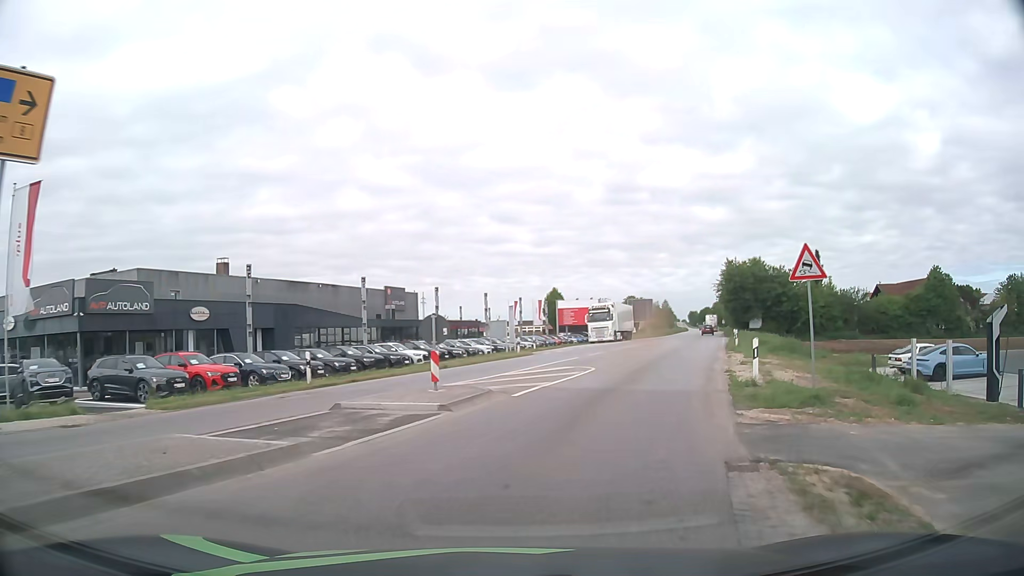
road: primary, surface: asphalt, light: Day
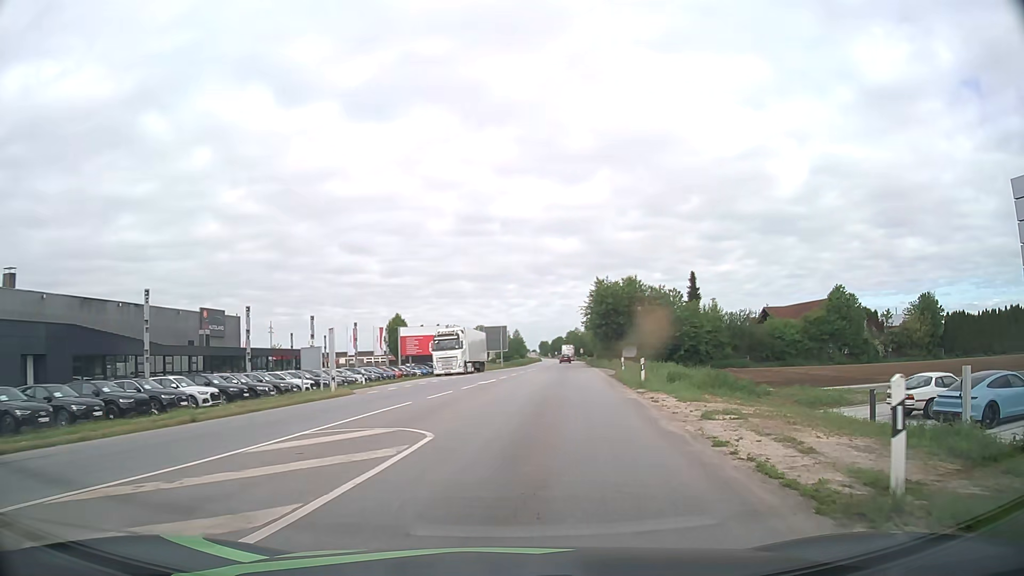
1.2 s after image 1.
(+1.2, +11.0) m; +13°
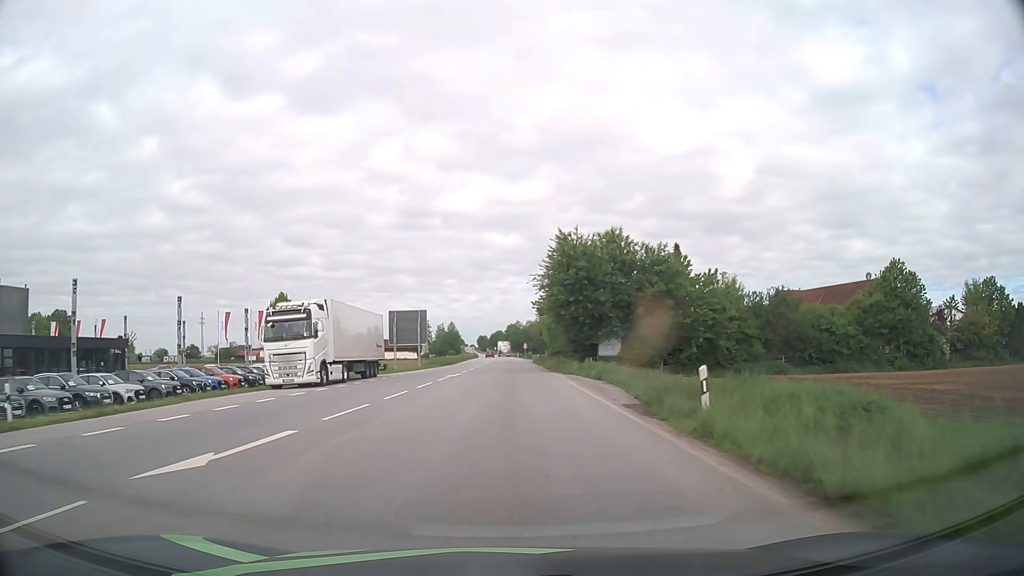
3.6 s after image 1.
(+2.4, +26.2) m; +6°
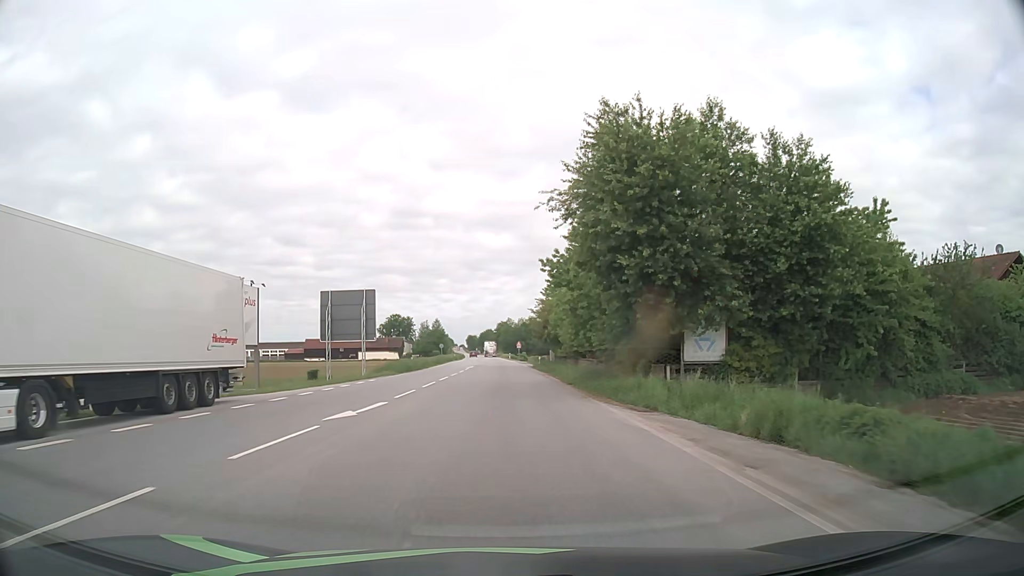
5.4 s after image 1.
(+0.2, +23.5) m; +1°
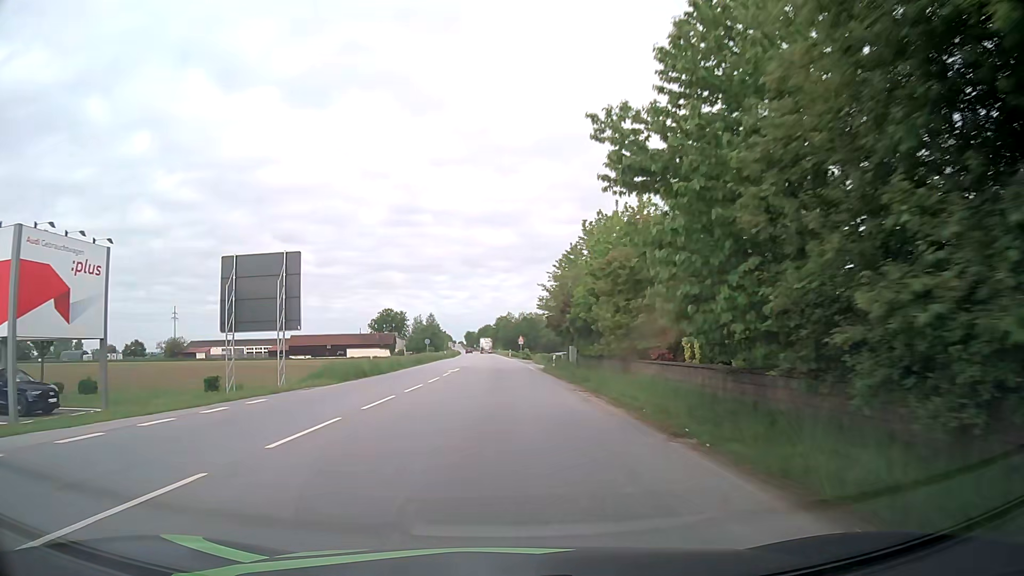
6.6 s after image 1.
(0.0, +17.4) m; 0°
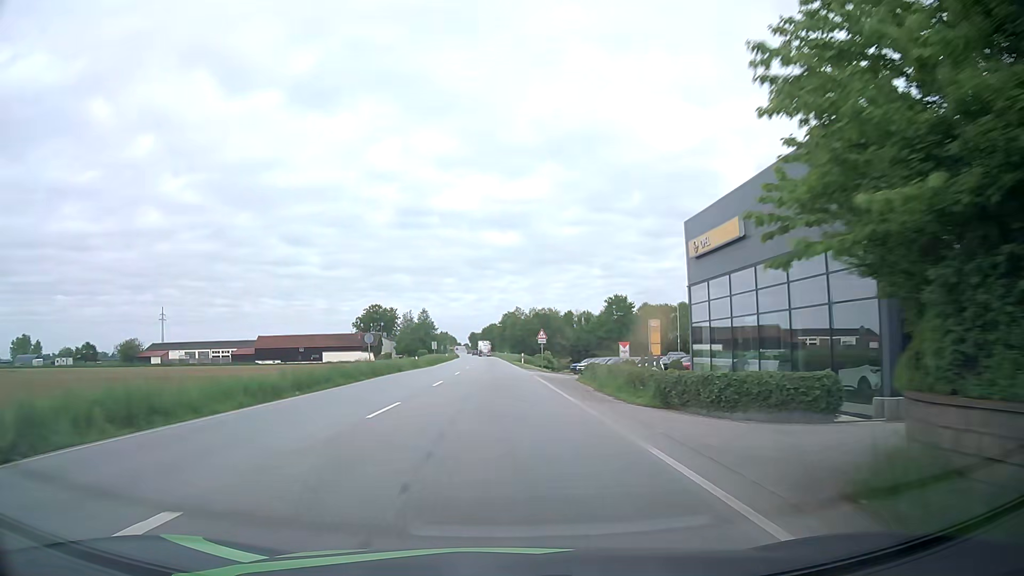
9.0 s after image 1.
(0.0, +38.2) m; 0°
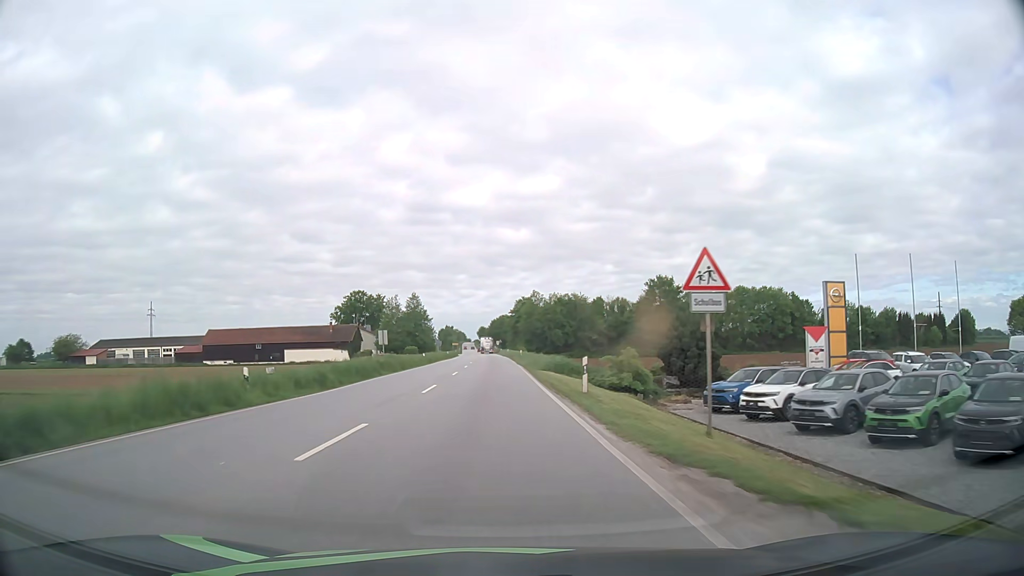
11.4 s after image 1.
(-0.3, +41.8) m; -1°
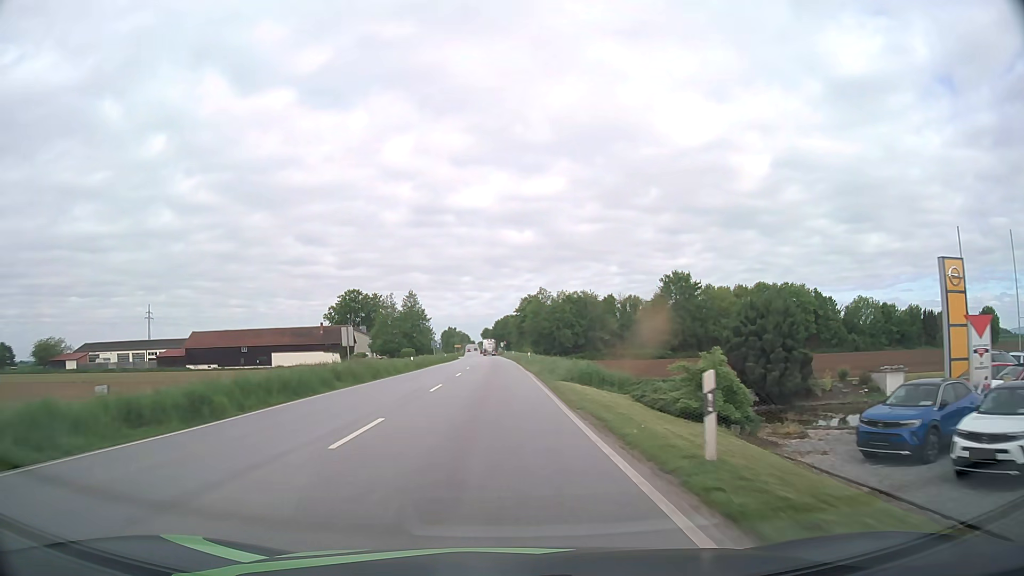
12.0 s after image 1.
(0.0, +10.9) m; 0°
(0, +10) (0, +20) (0, +30) (0, +40) (-1, +50) (-1, +60) (-1, +70) (-1, +80) (-2, +90) (-2, +100) m
